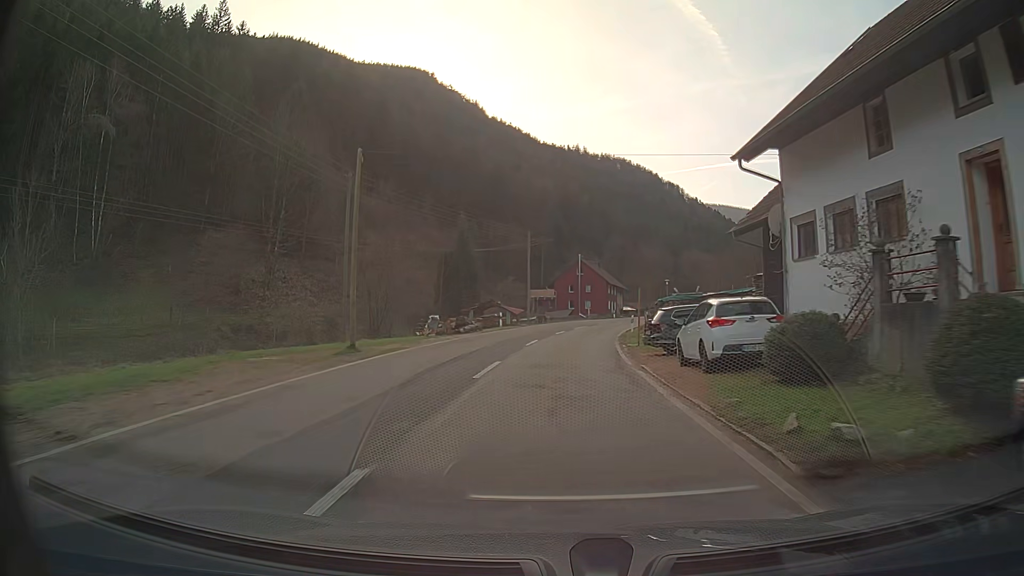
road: secondary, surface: asphalt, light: Day
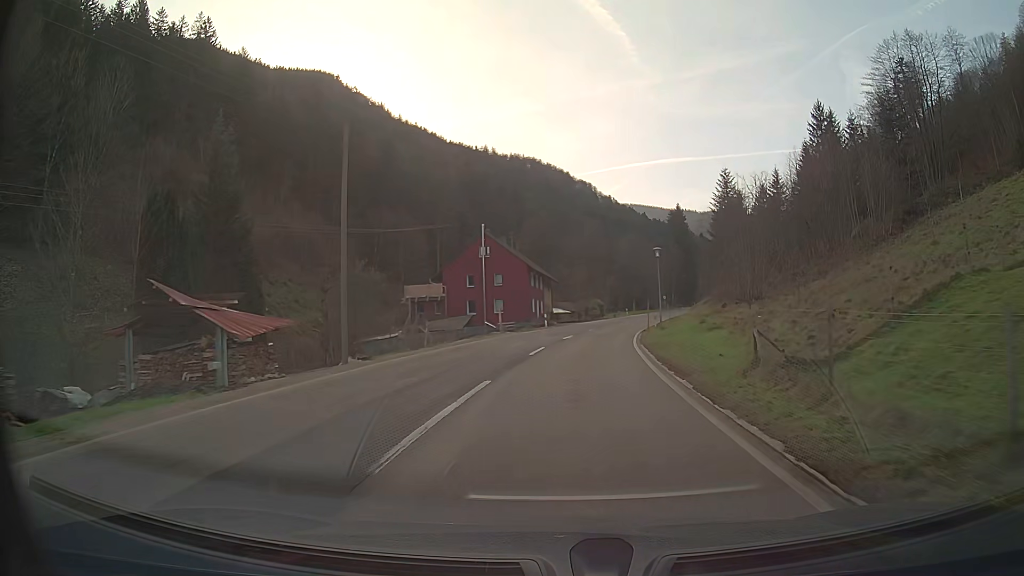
(+2.3, +40.2) m; +8°
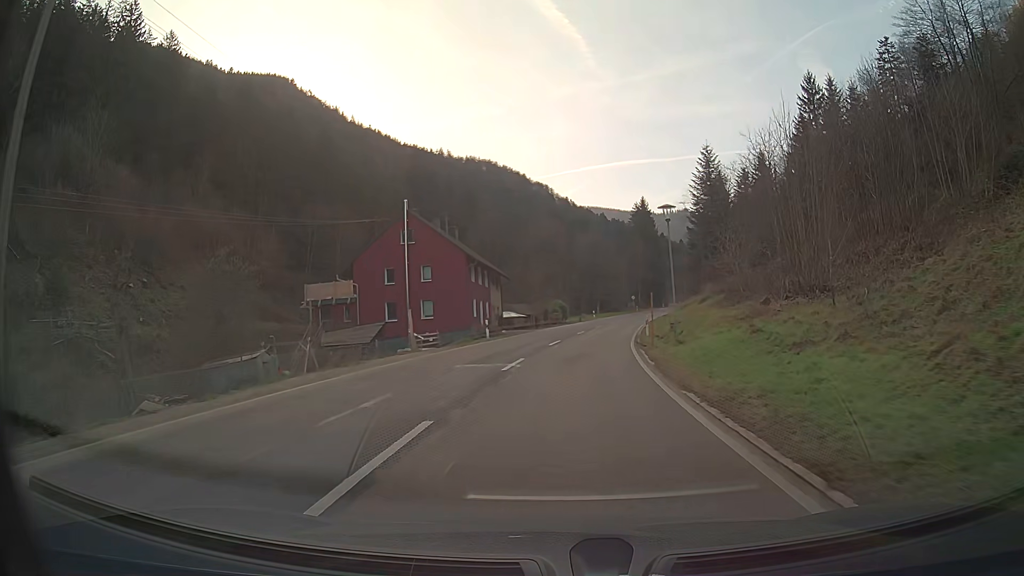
(+0.5, +16.3) m; +3°
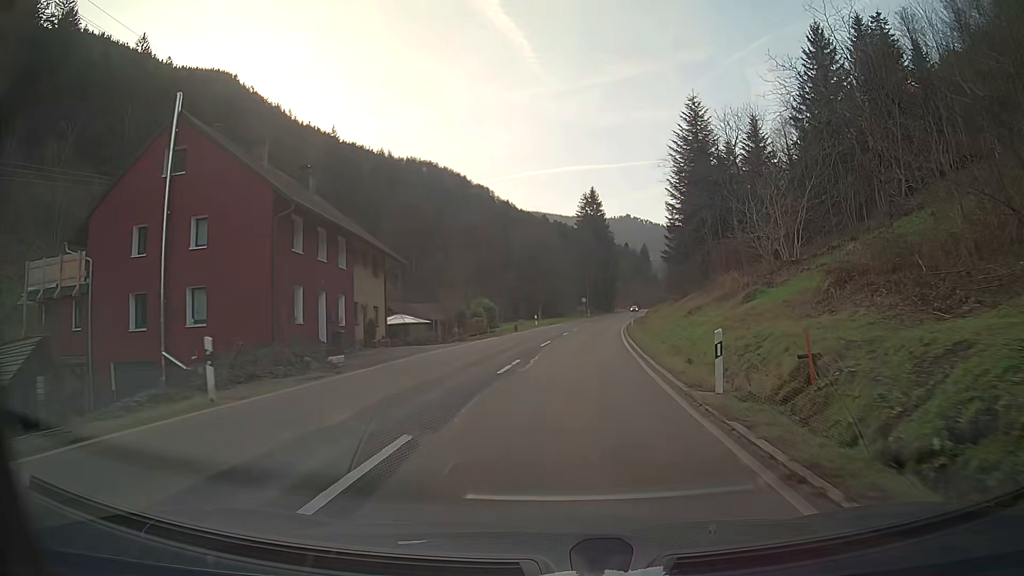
(+1.1, +24.6) m; +5°
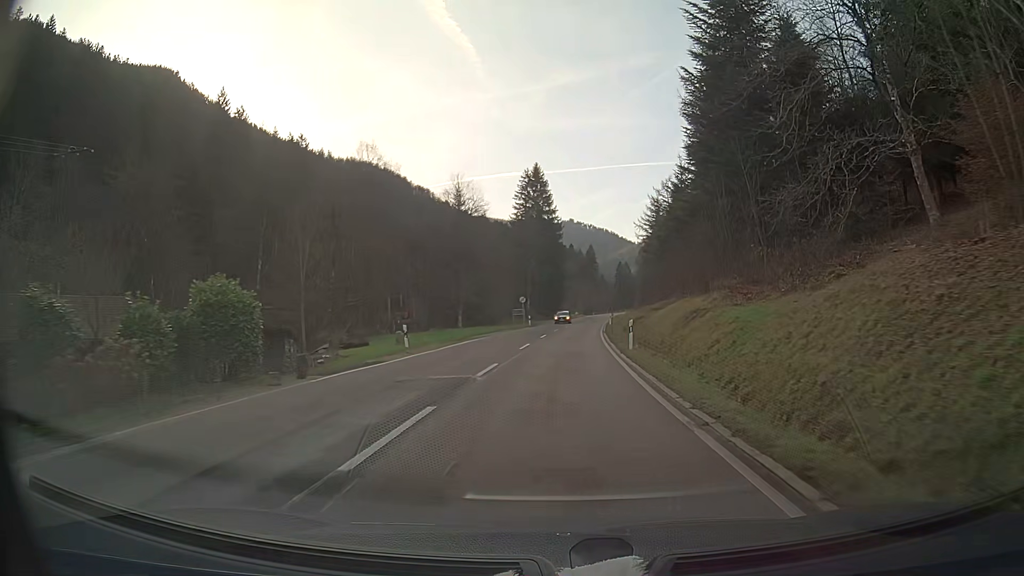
(+1.5, +33.2) m; +4°
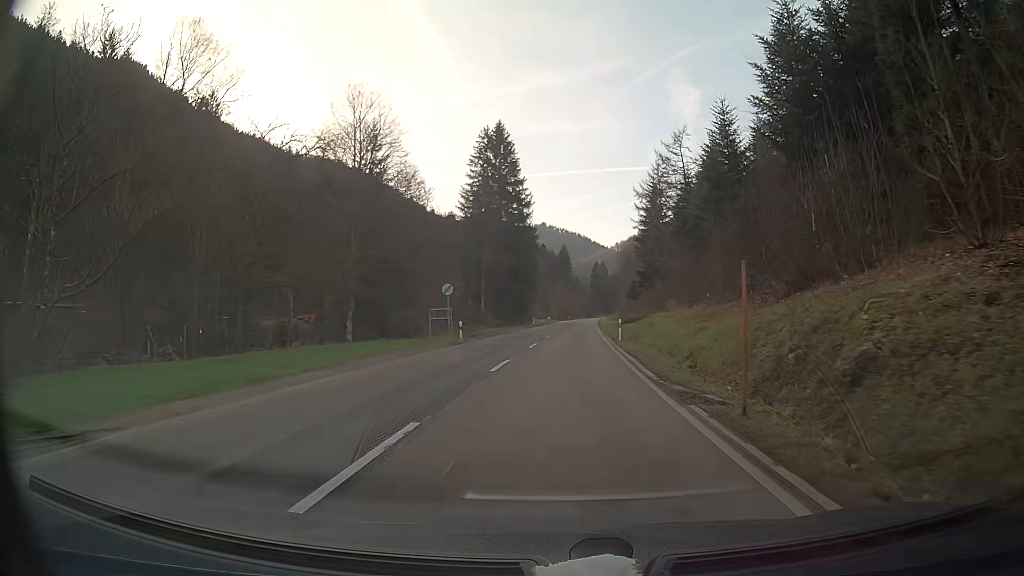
(+0.7, +33.7) m; +2°
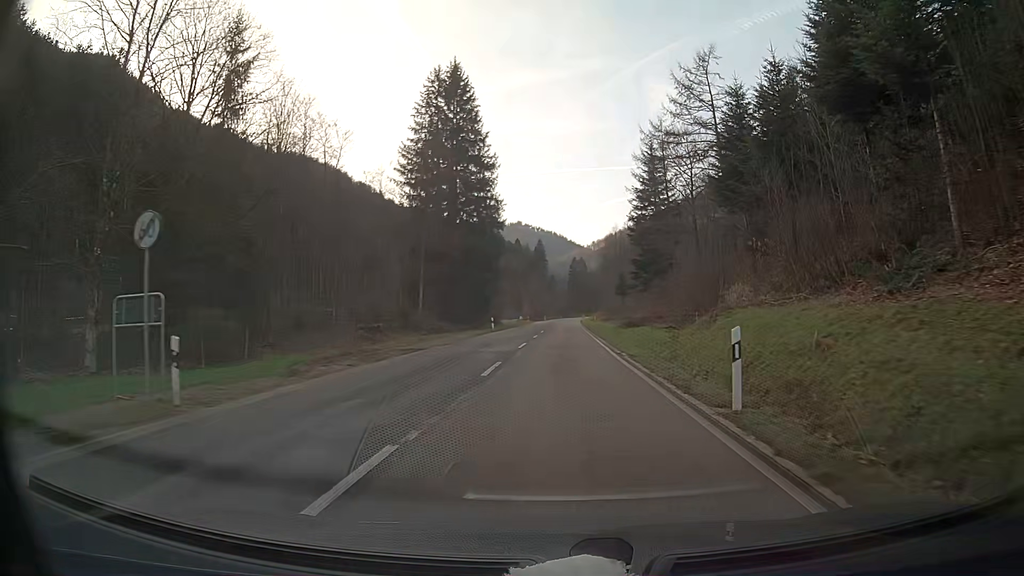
(+0.5, +25.4) m; +2°
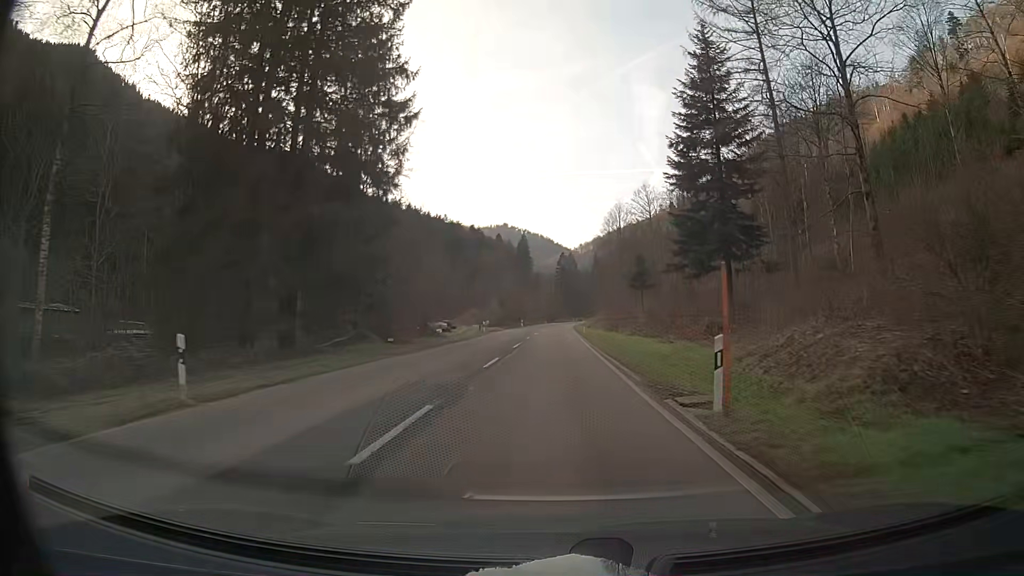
(+0.7, +44.7) m; +1°
